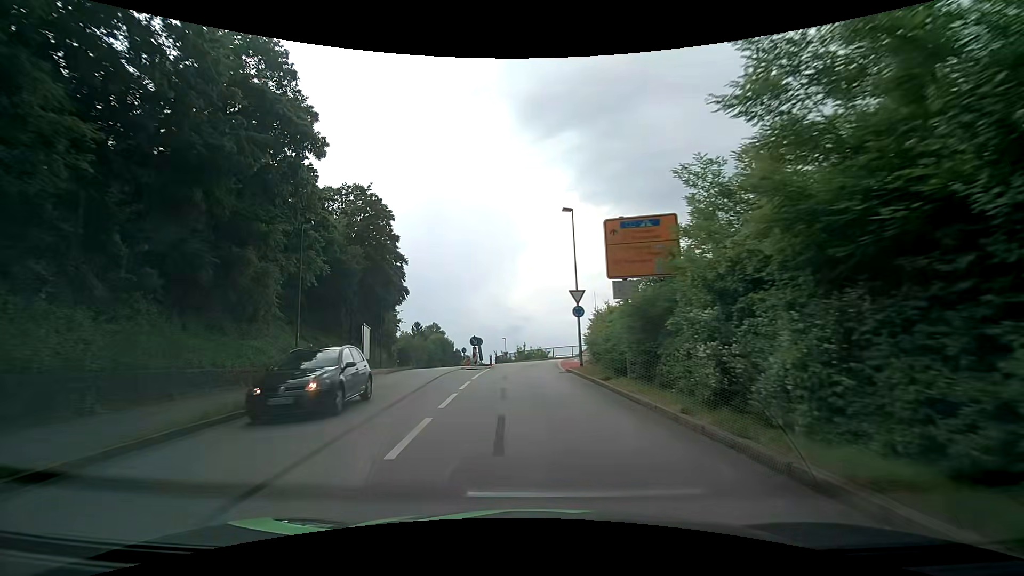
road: residential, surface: asphalt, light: Day
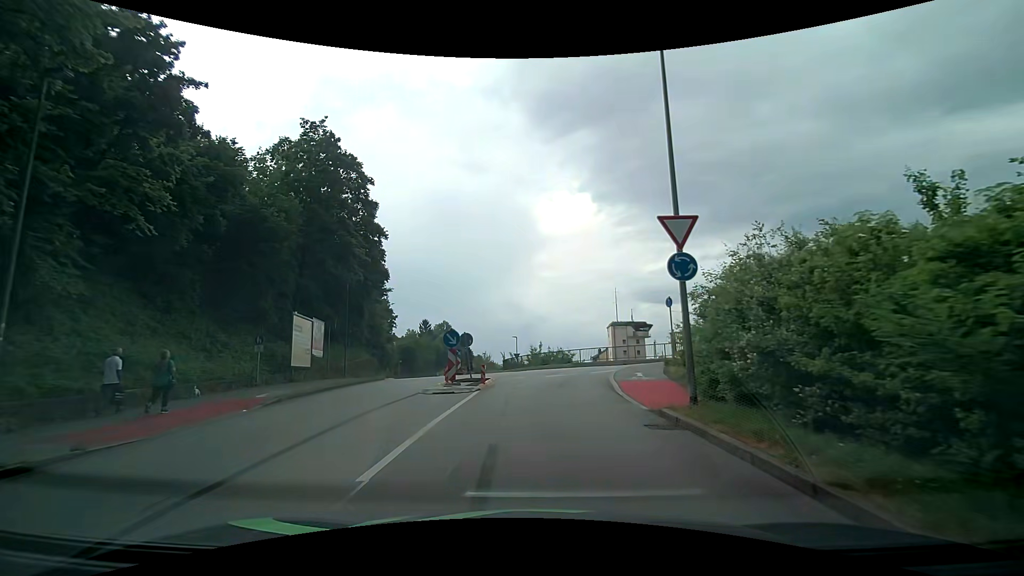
(-0.4, +14.2) m; -2°
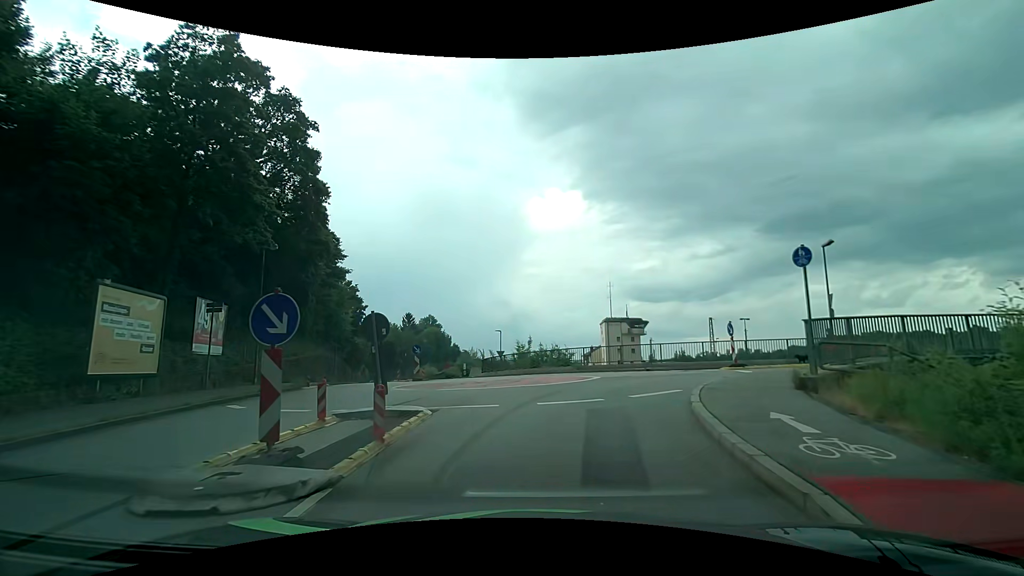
(+0.2, +10.7) m; +2°
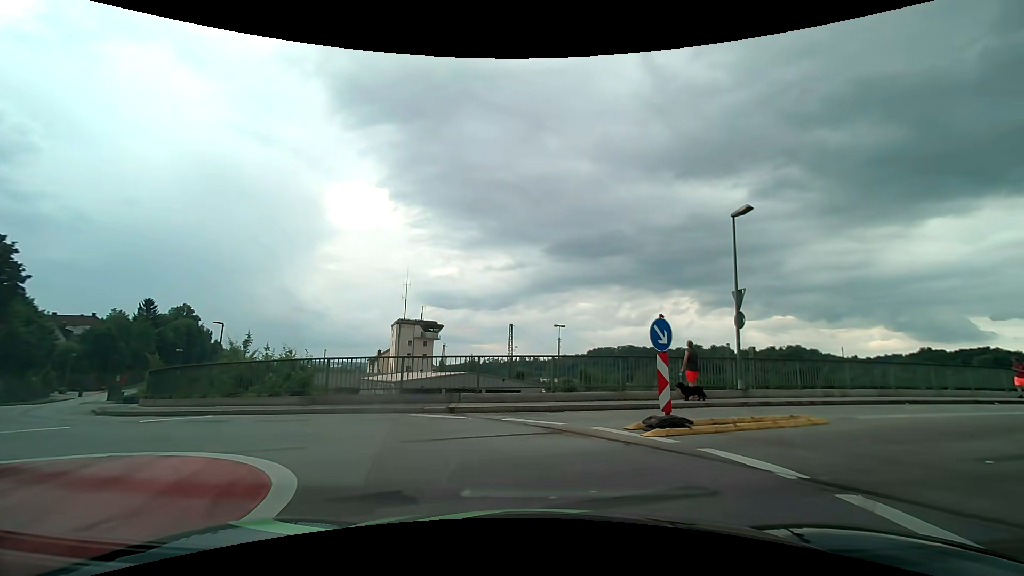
(+1.8, +14.2) m; +22°
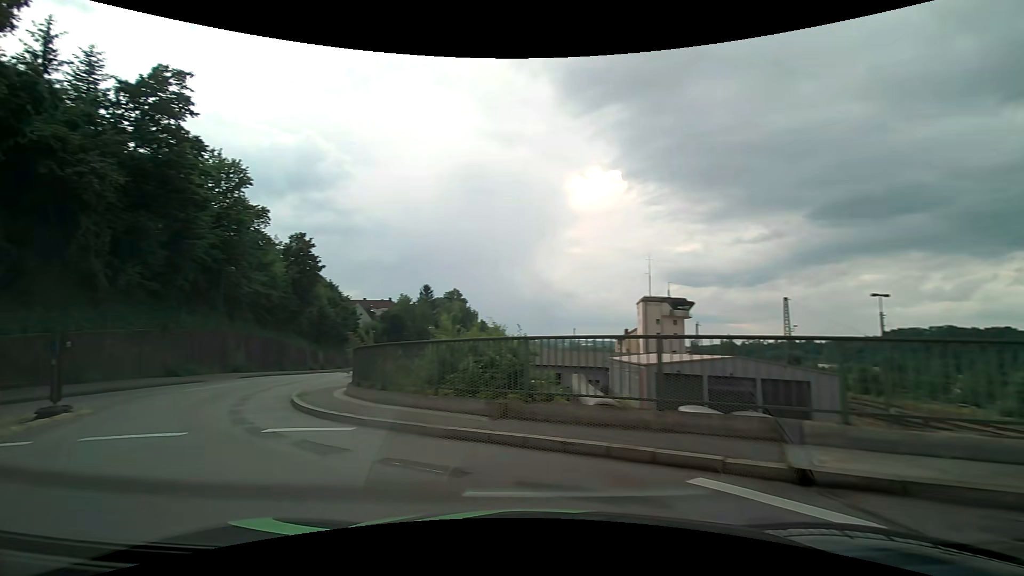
(-0.9, +7.3) m; -28°
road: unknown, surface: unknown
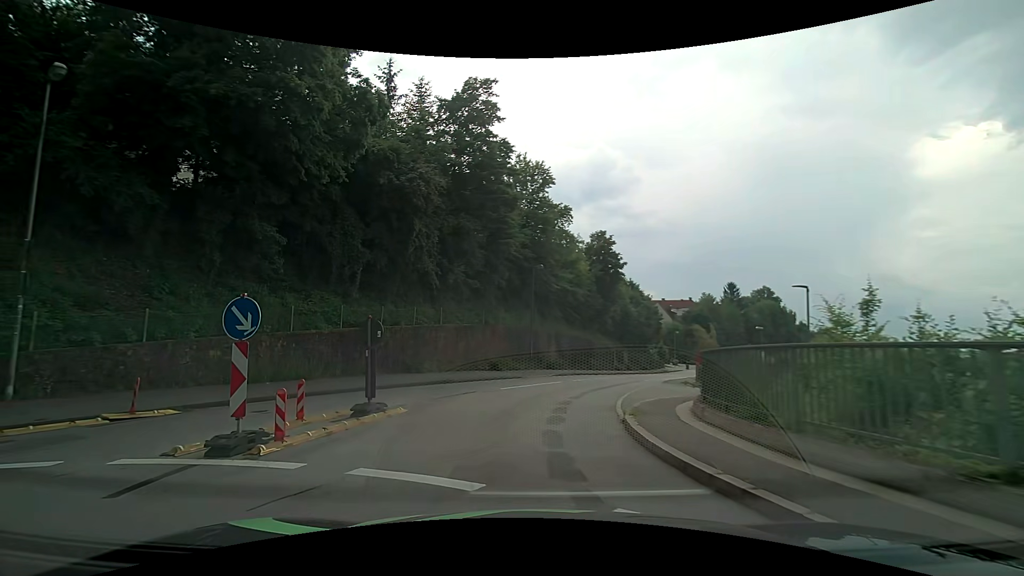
(-1.6, +4.9) m; -33°
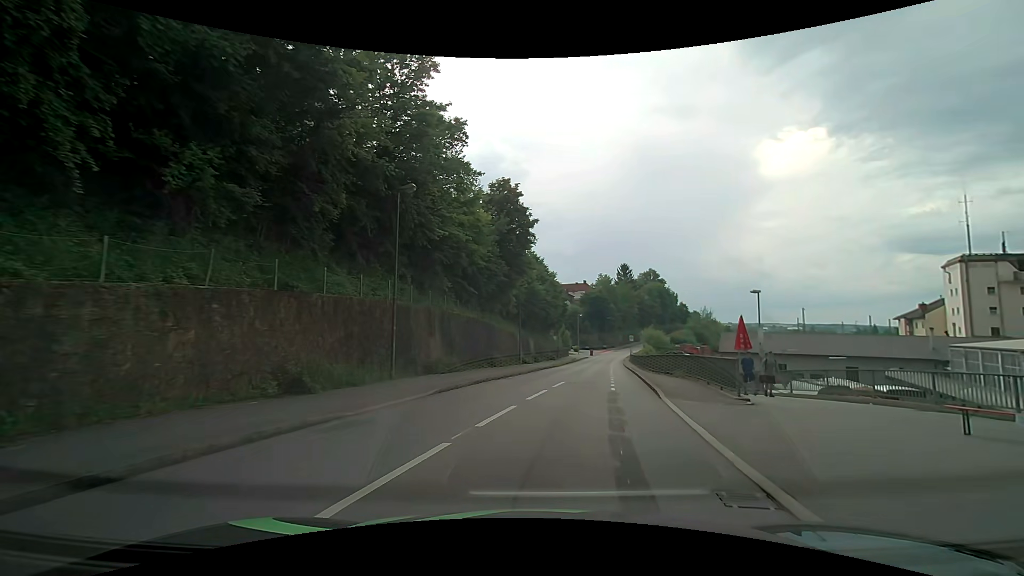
(+1.0, +17.4) m; +14°
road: residential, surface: asphalt
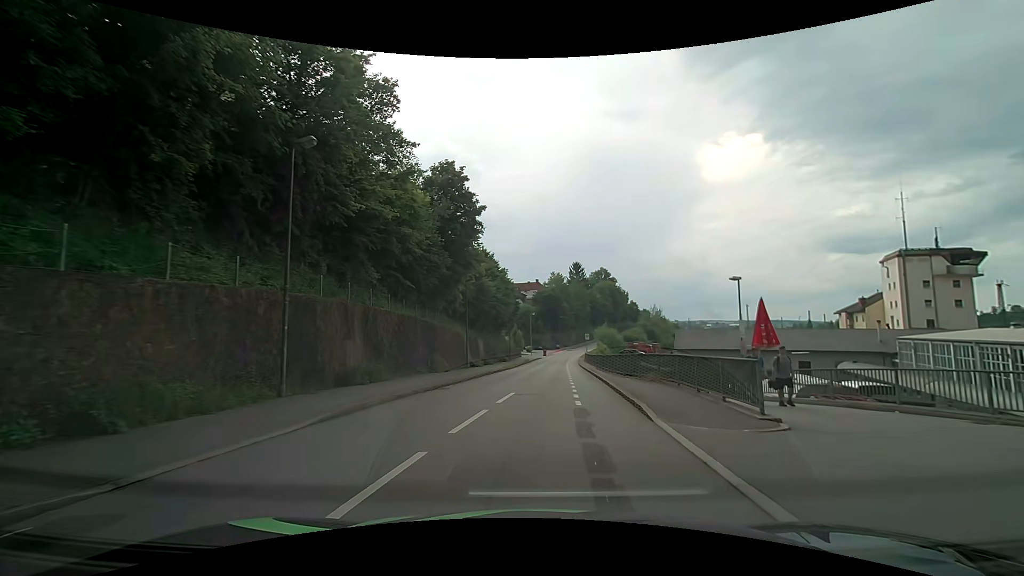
(+0.2, +4.7) m; +5°
(0, +10) (+1, +20) (+2, +30) (+2, +40) (+3, +50) (+3, +60) (+4, +70) (+5, +80) (+6, +90) (+8, +100) m
